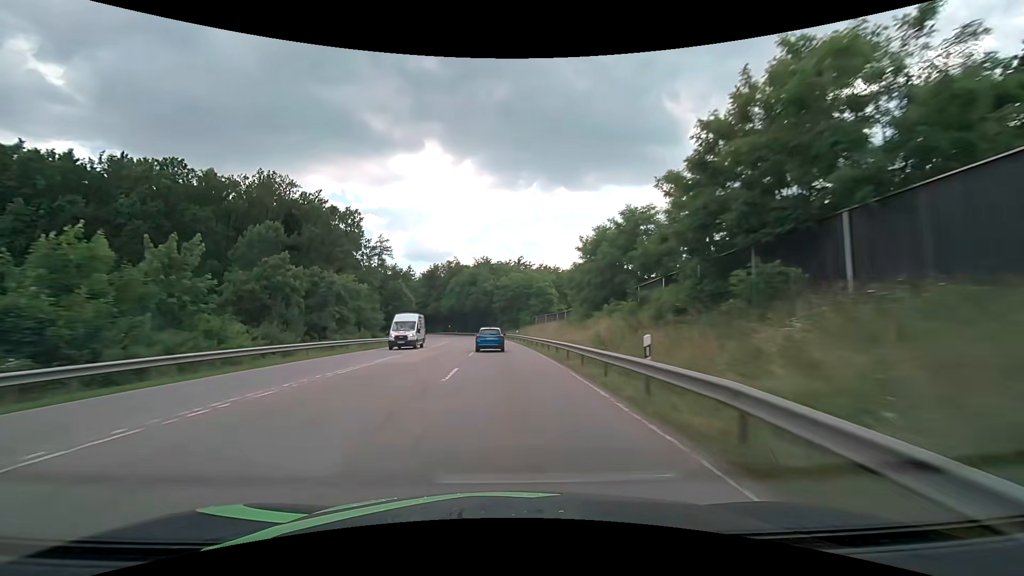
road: secondary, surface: asphalt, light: Day
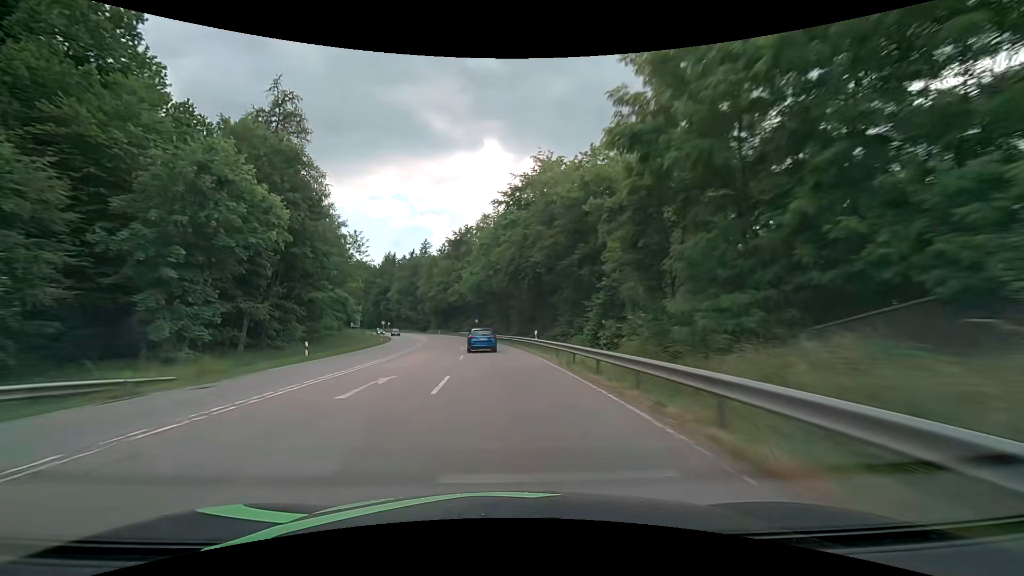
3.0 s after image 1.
(-3.0, +74.8) m; -6°
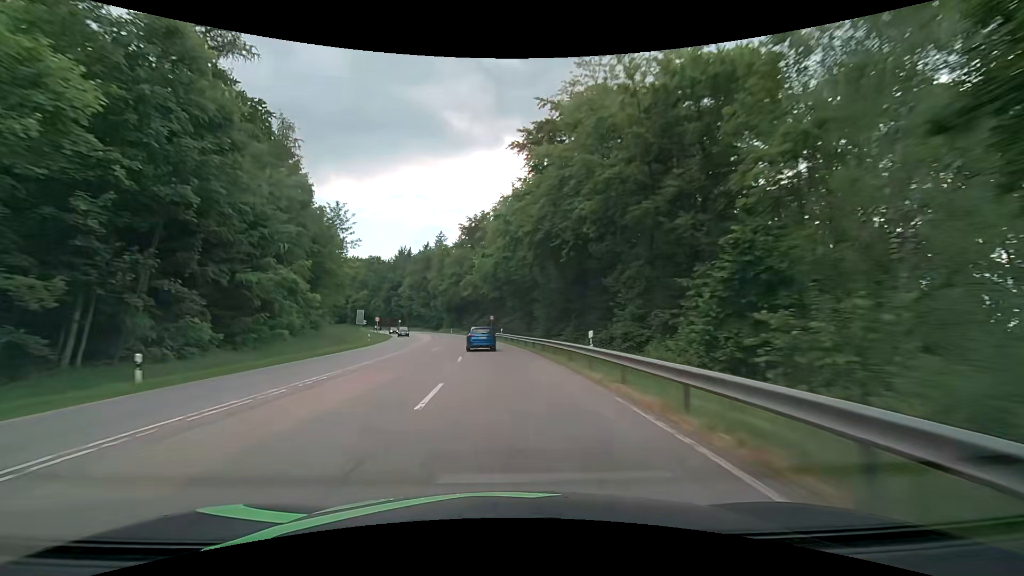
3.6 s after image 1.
(-0.3, +14.7) m; -2°
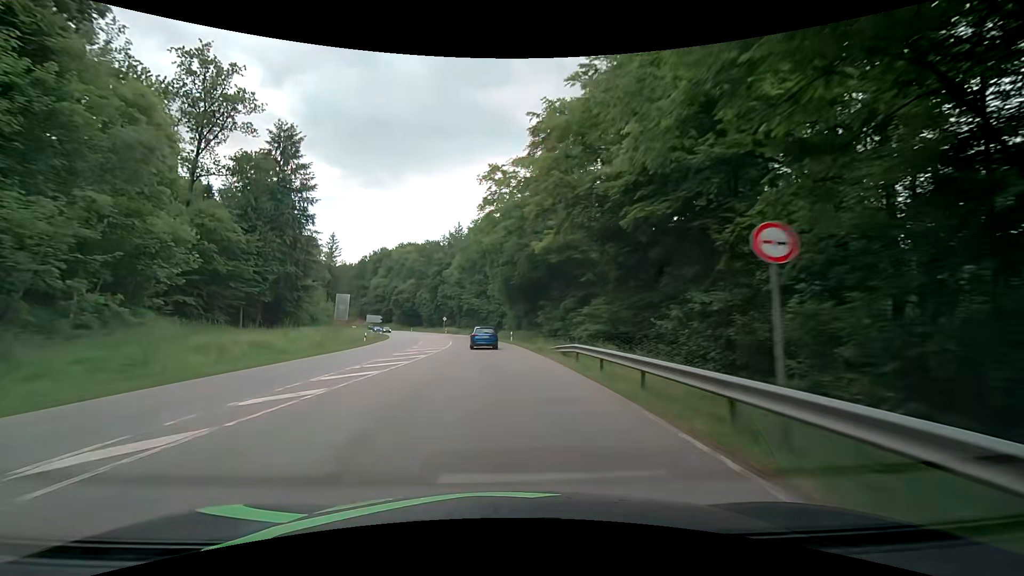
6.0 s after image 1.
(-4.5, +56.9) m; -9°
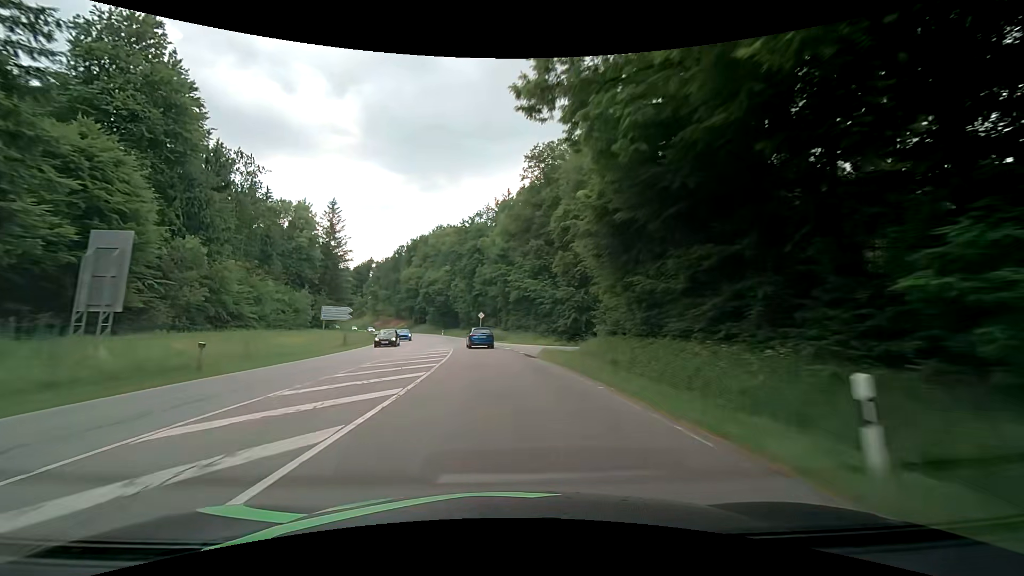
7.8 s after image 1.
(-2.3, +41.9) m; -7°
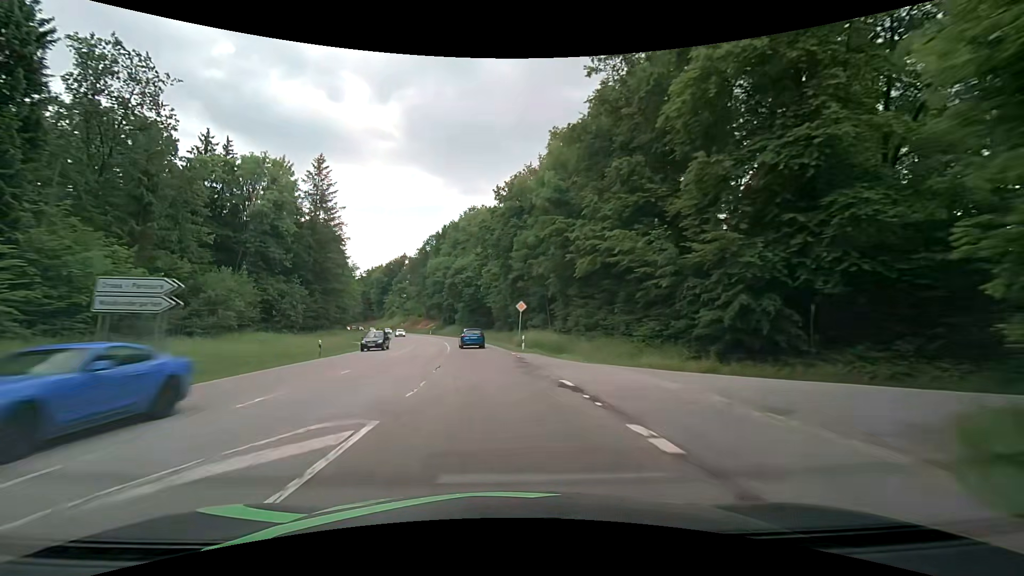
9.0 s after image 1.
(-1.0, +28.0) m; -5°
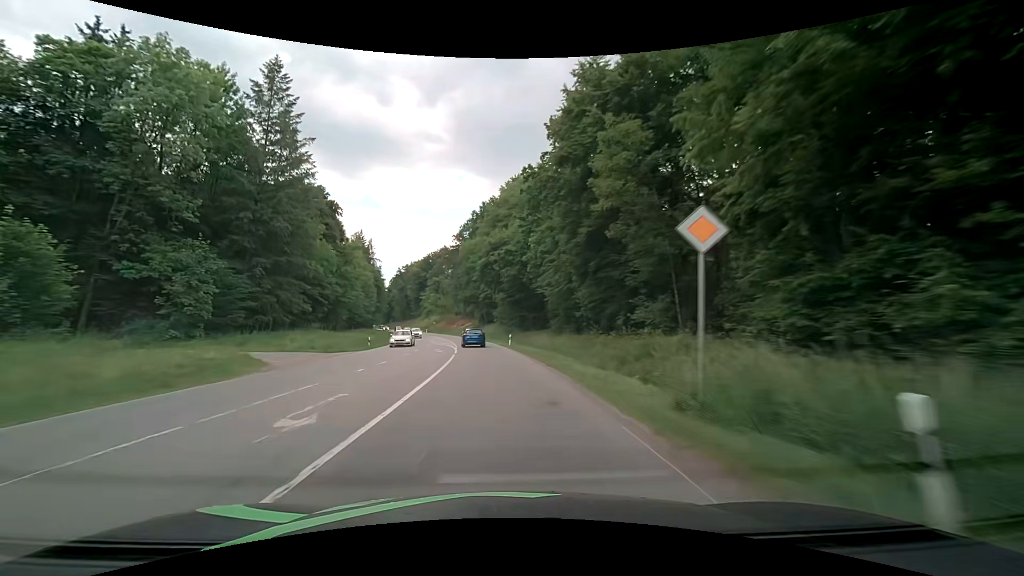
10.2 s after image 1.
(-1.3, +28.1) m; -6°
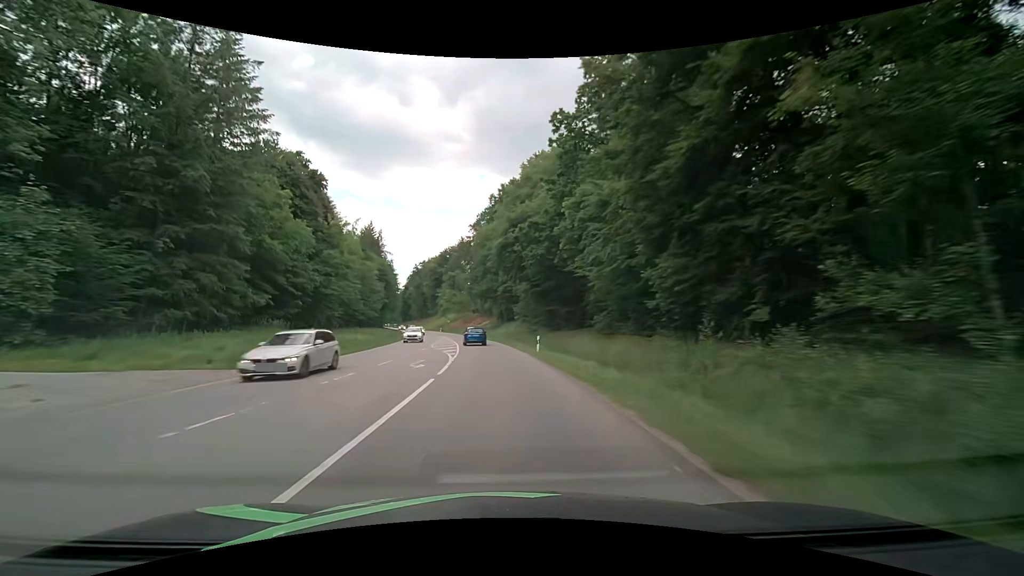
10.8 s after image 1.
(-0.3, +14.1) m; -3°
(0, +10) (0, +20) (-1, +30) (-2, +40) (-3, +50) (-4, +60) (-6, +70) (-8, +80) (-10, +89) (-12, +99) m
